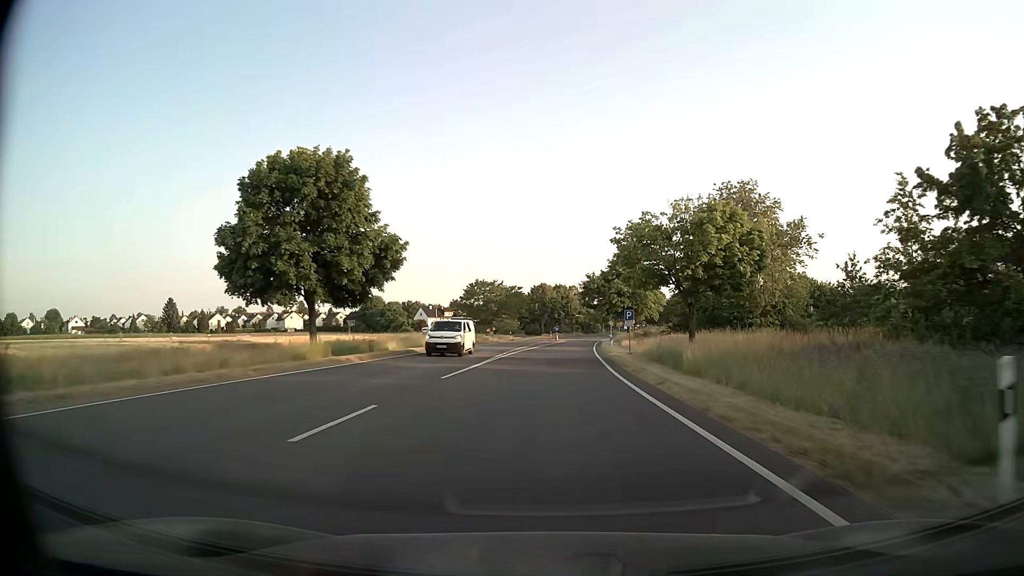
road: secondary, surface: asphalt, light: Day
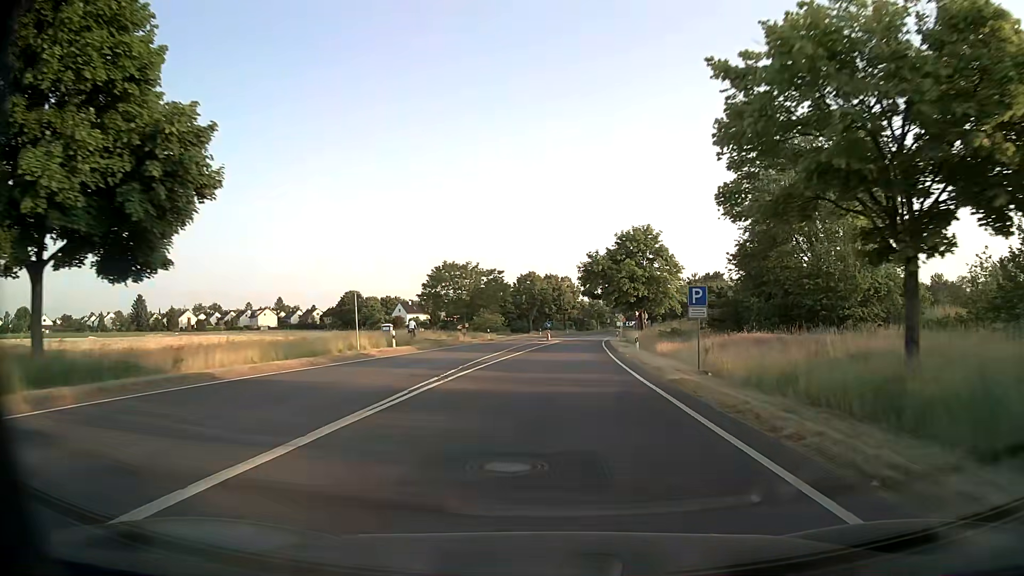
(+0.2, +19.9) m; +1°
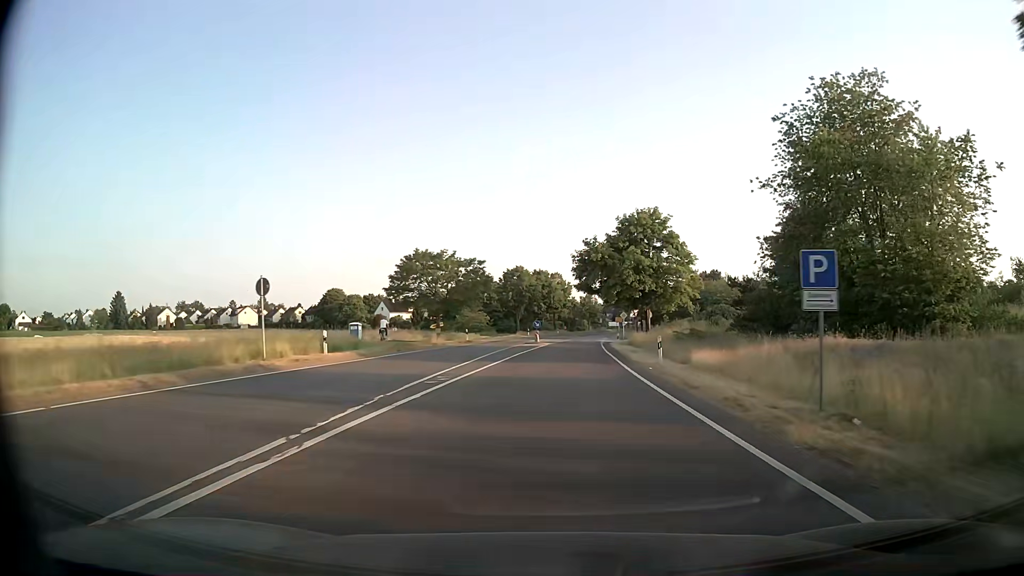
(+0.1, +9.8) m; +1°
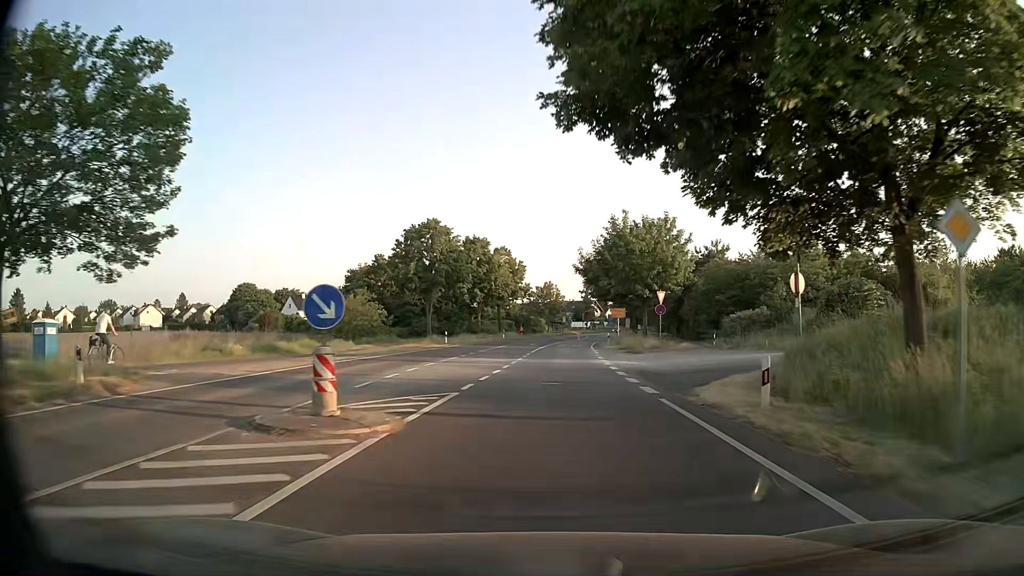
(+1.9, +45.0) m; +4°
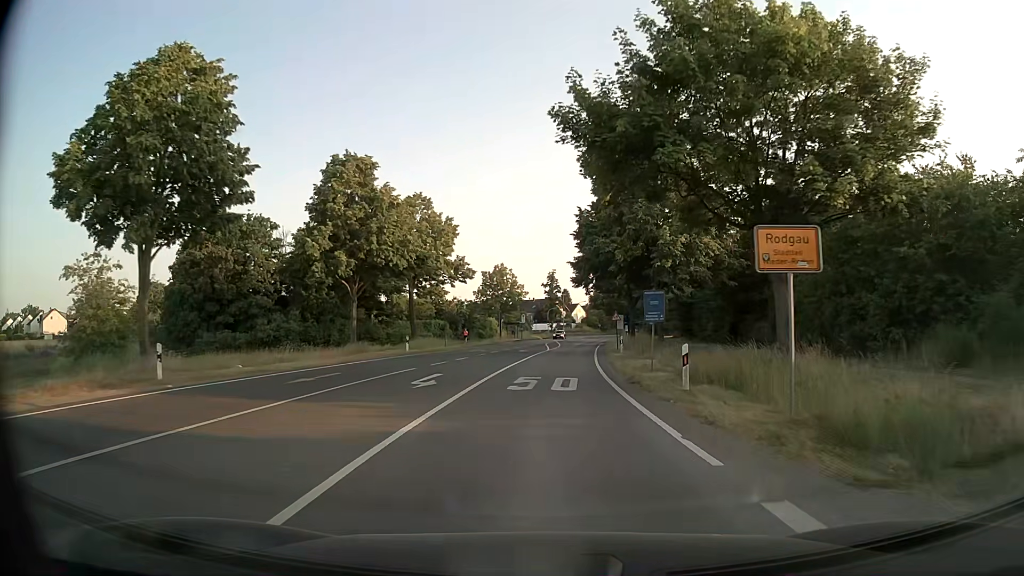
(+1.0, +37.9) m; +4°
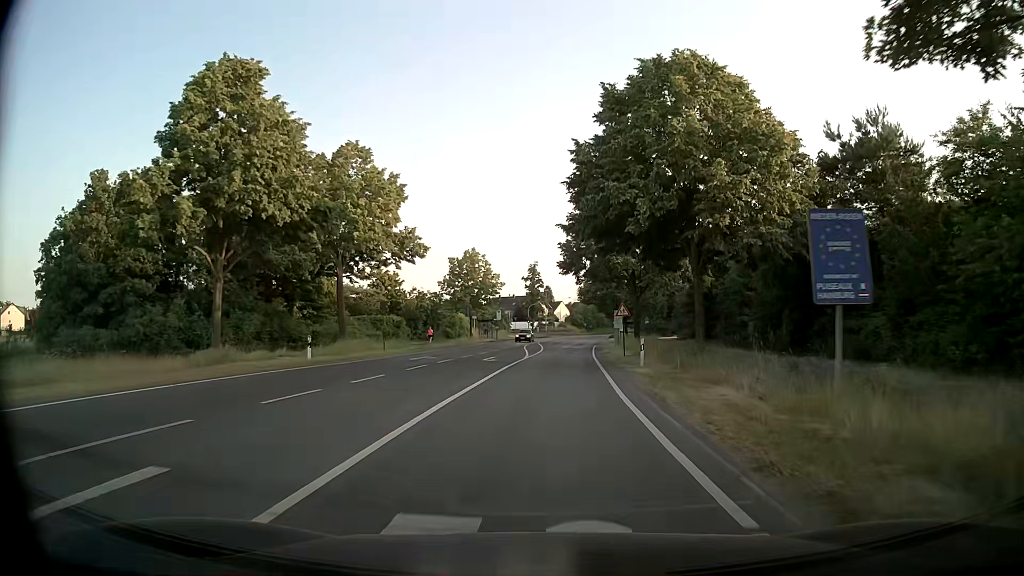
(+0.1, +14.9) m; +1°
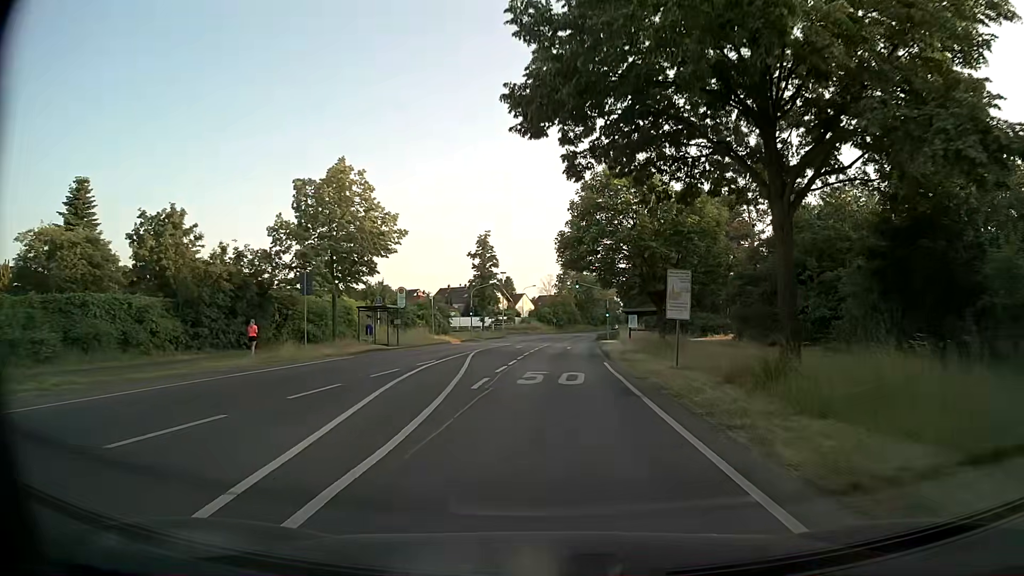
(+1.2, +37.6) m; +3°
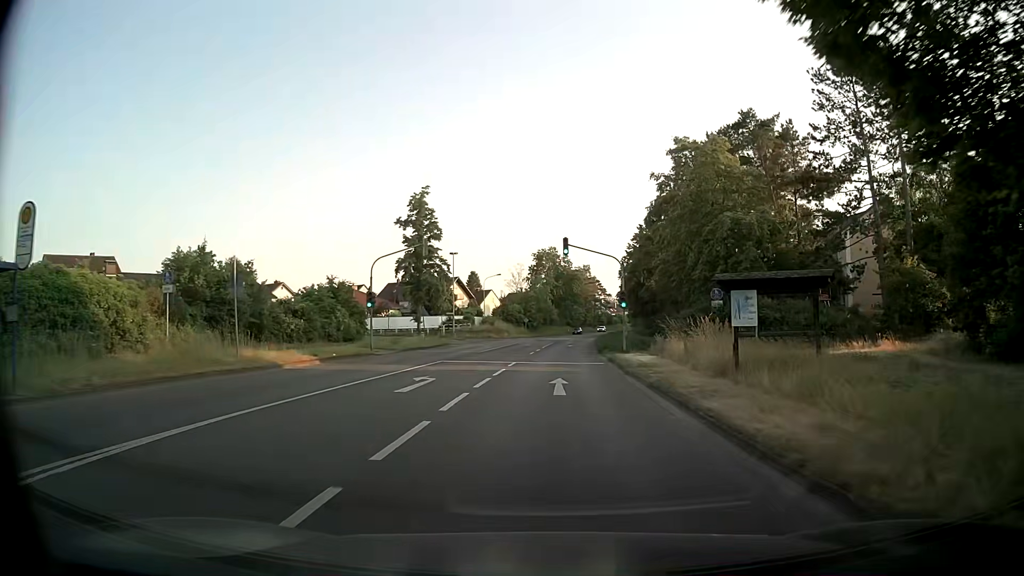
(+0.6, +30.1) m; +2°
(0, +10) (0, +20) (+1, +30) (+1, +40) (+2, +50) (+3, +60) (+4, +70) (+5, +80) (+6, +90) (+7, +100) m
